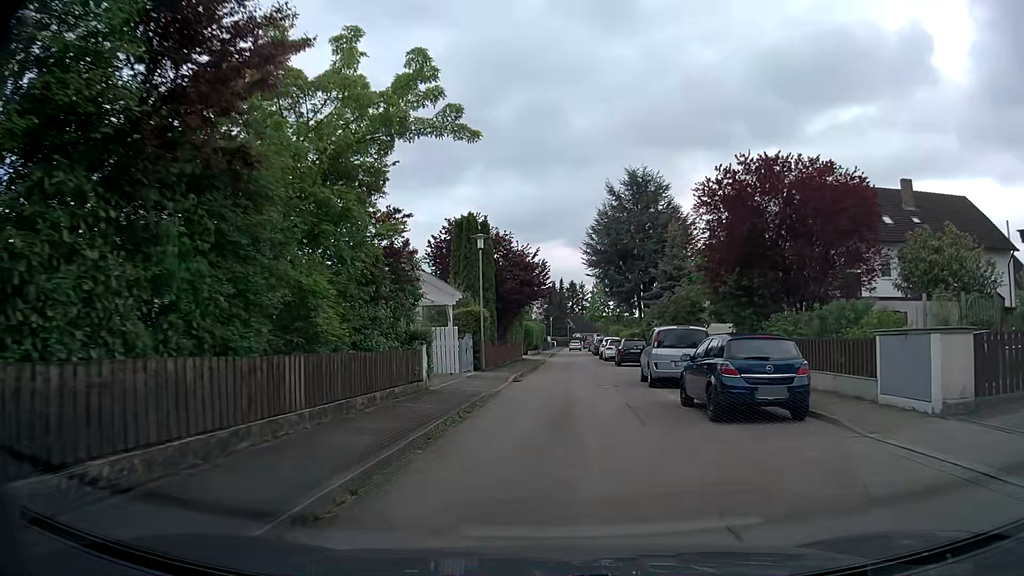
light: Day
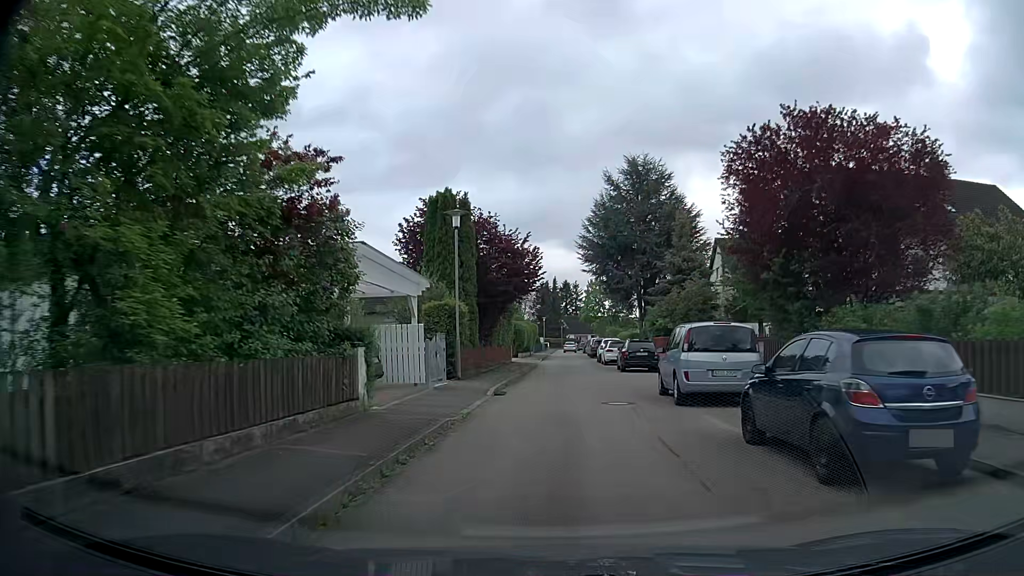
(0.0, +5.1) m; 0°
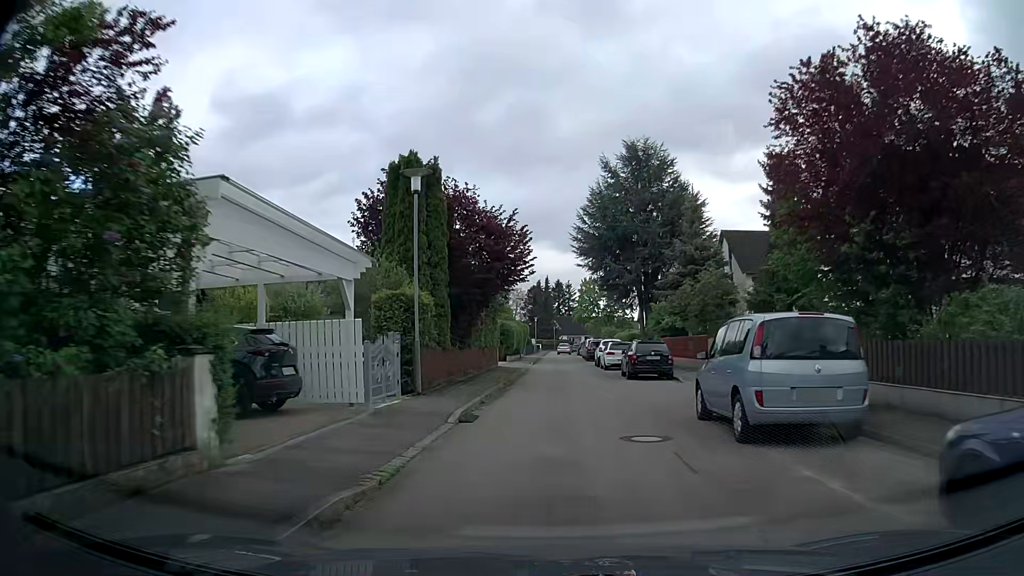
(+0.1, +5.3) m; +1°
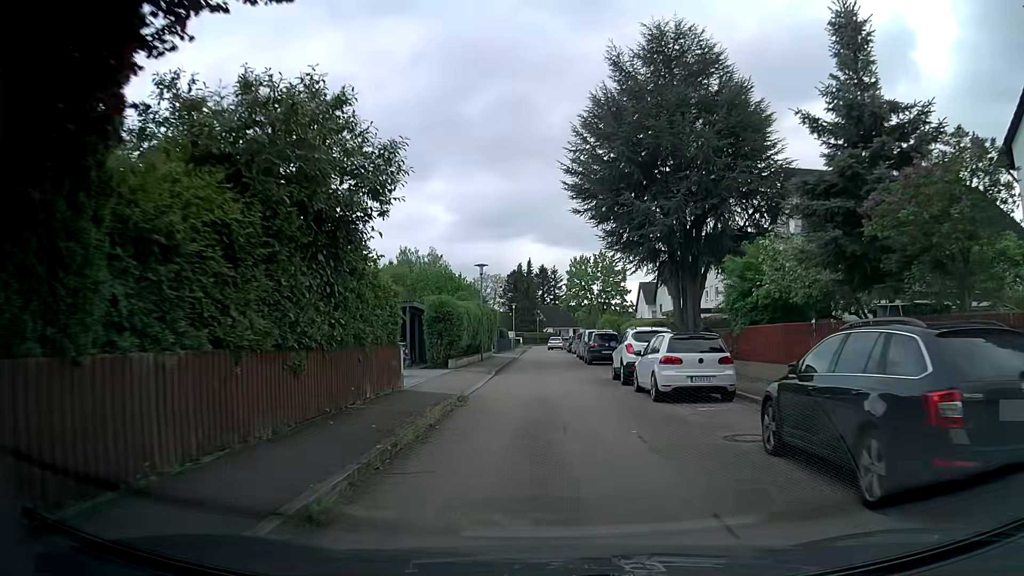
(+0.3, +20.6) m; +1°
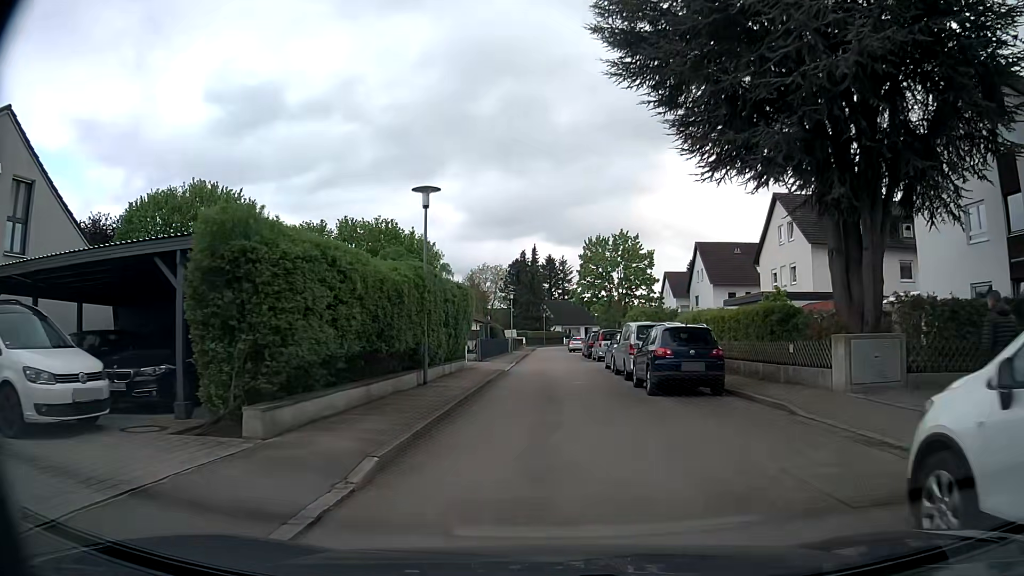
(-0.1, +18.3) m; 0°
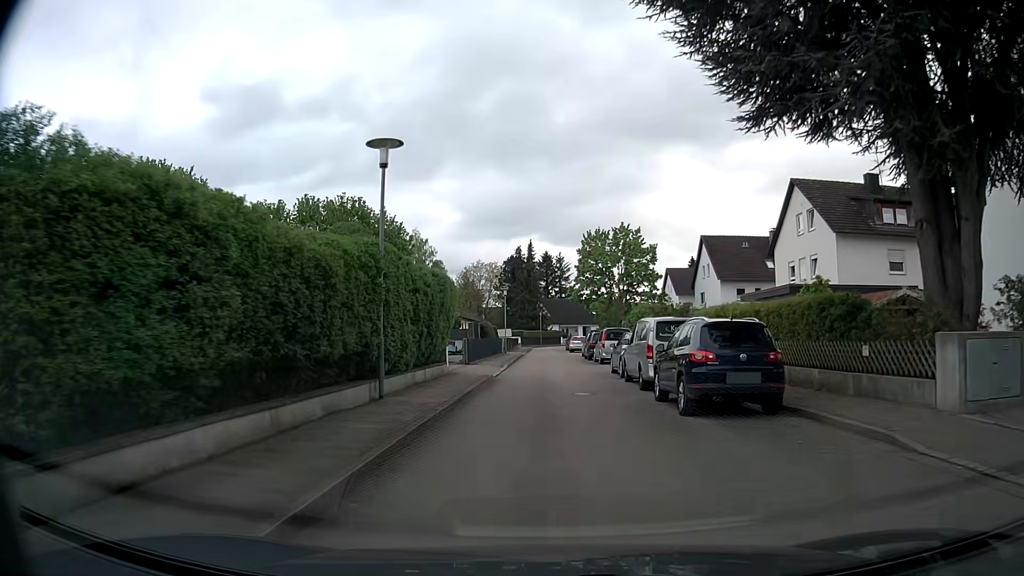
(0.0, +4.3) m; -1°
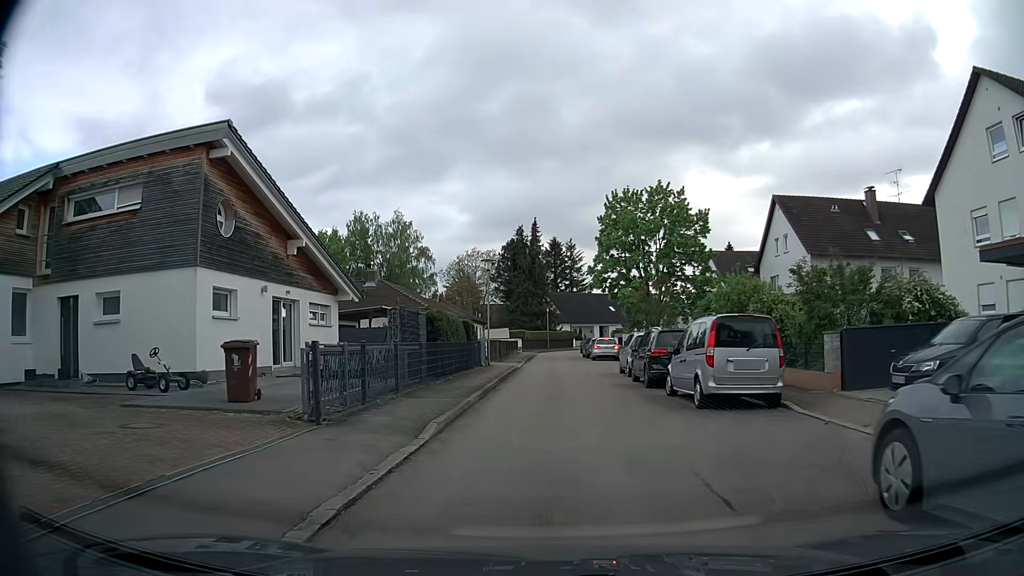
(0.0, +20.8) m; -1°
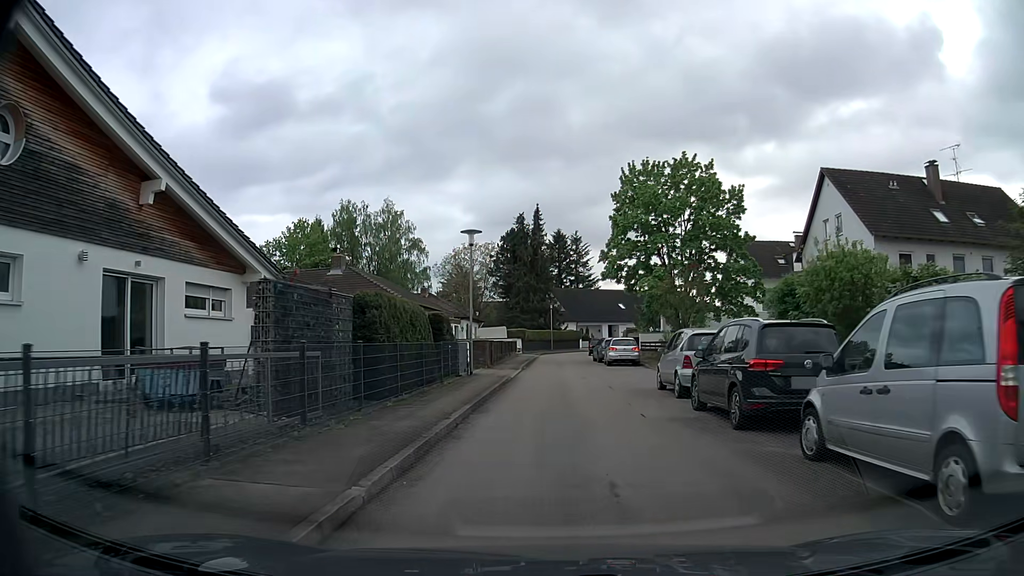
(0.0, +8.6) m; 0°
(0, +10) (0, +20) (+1, +30) (+1, +40) (+1, +50) (+1, +60) (+4, +70) (+10, +78) (+18, +83) (+27, +87) m
